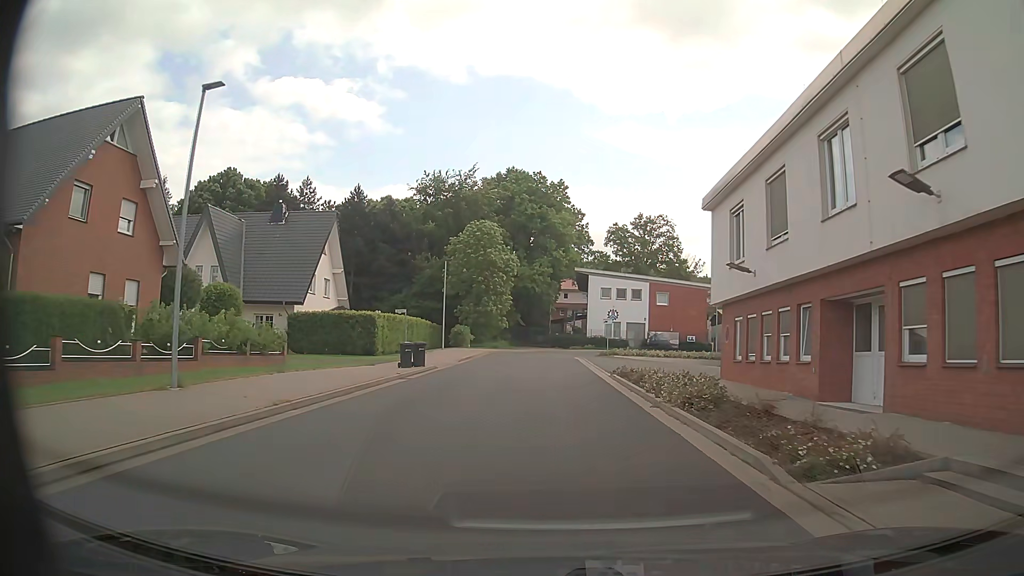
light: Day
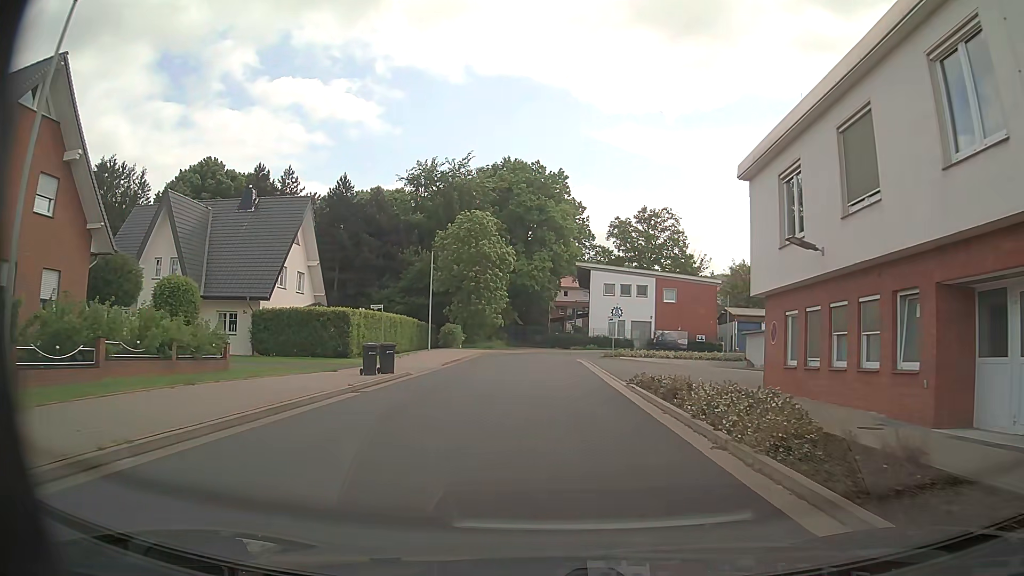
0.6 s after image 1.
(0.0, +5.1) m; 0°
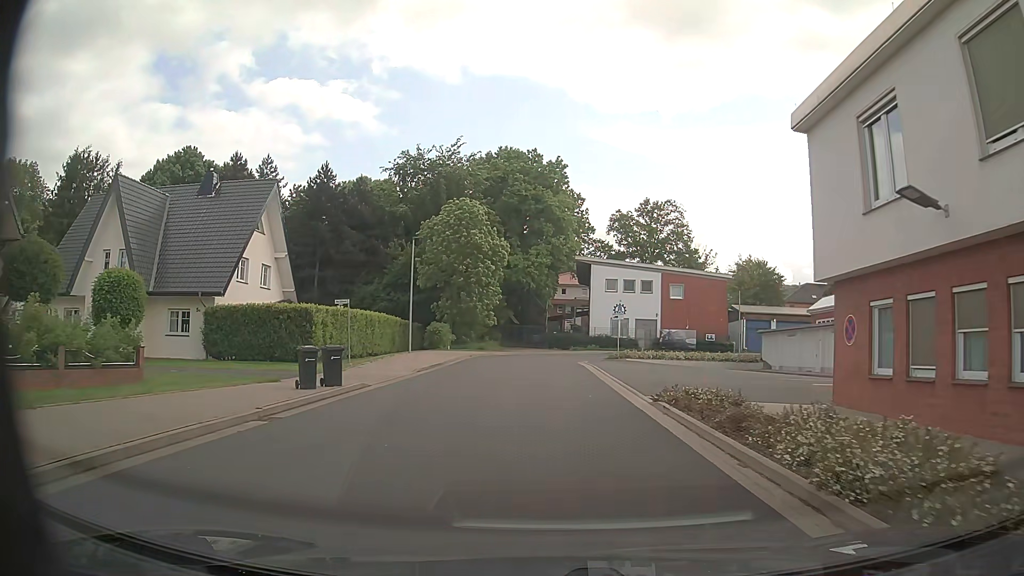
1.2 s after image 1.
(0.0, +5.1) m; 0°
